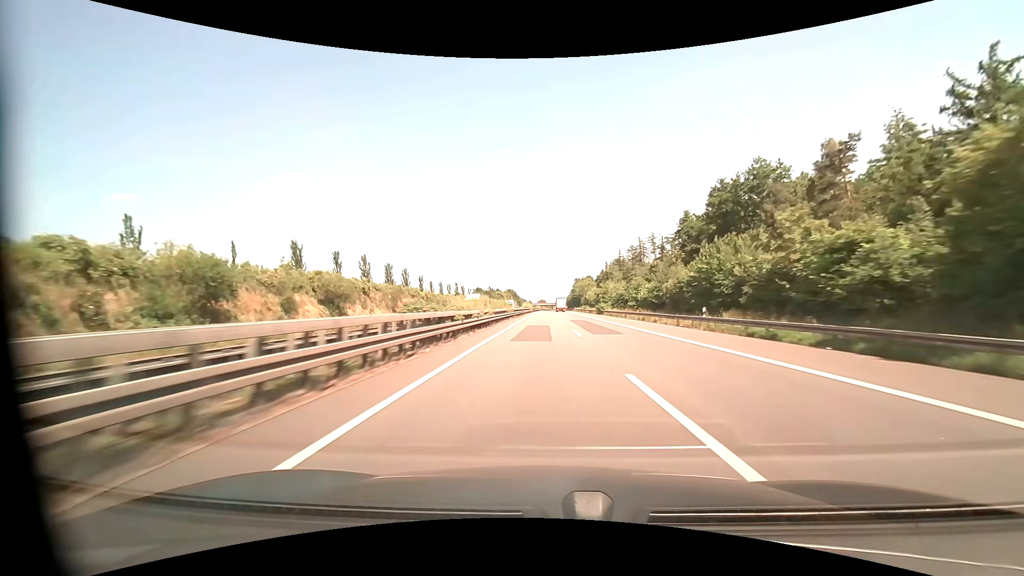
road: motorway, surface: asphalt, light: Day
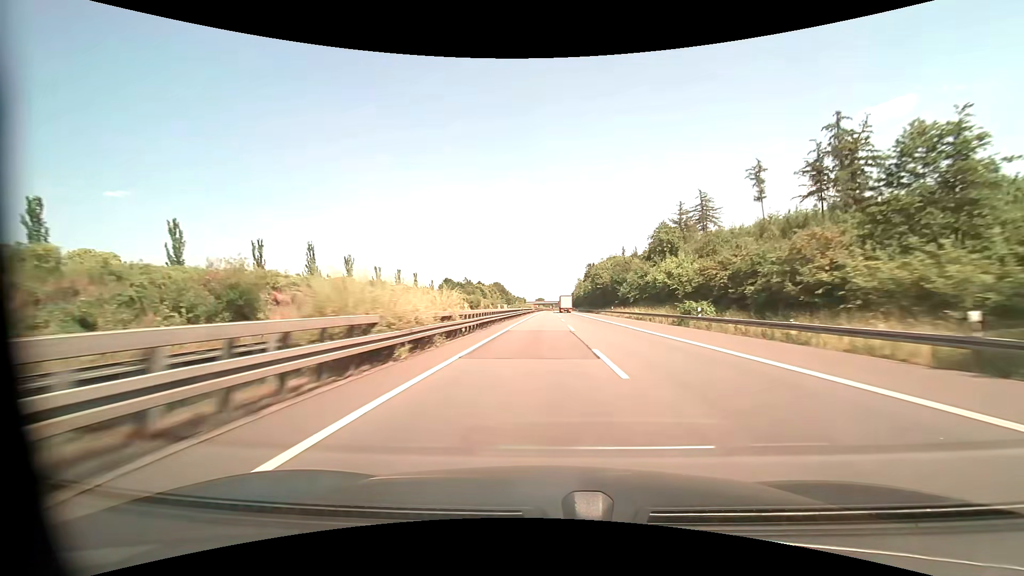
(+0.3, +103.5) m; 0°
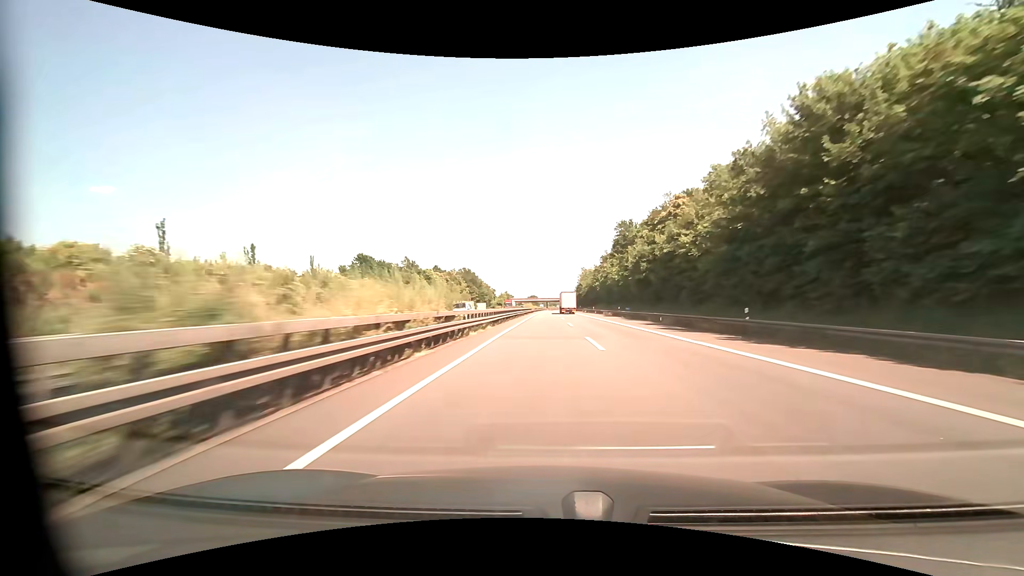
(+0.4, +103.3) m; +1°
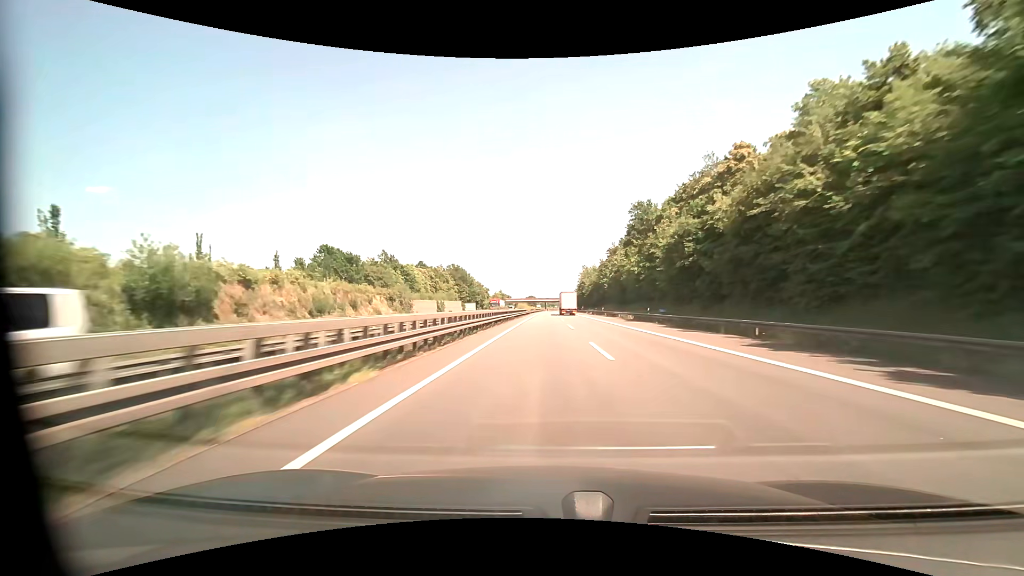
(0.0, +20.7) m; 0°
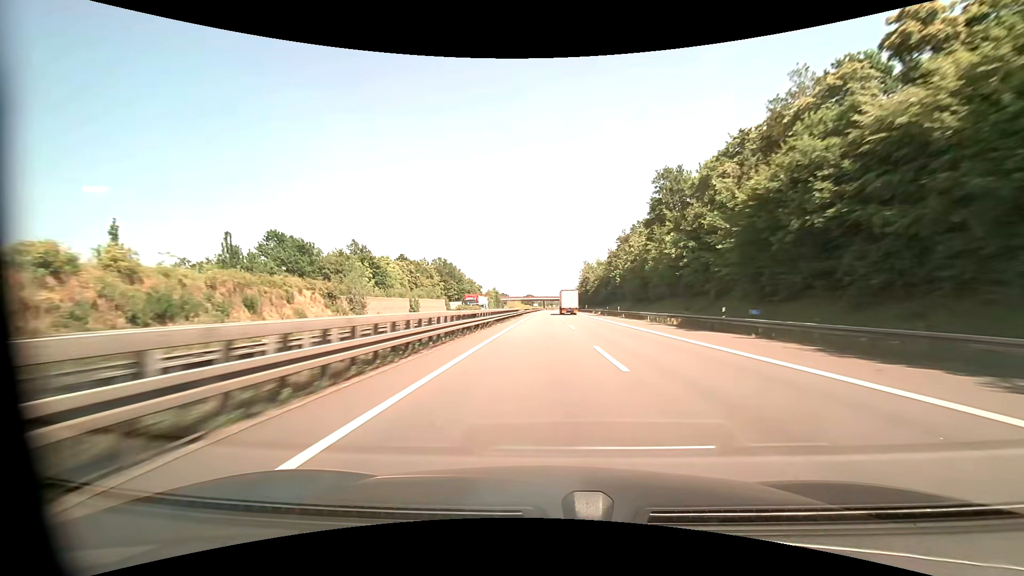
(0.0, +20.7) m; 0°
(0, +10) (0, +20) (0, +30) (0, +40) (0, +50) (0, +60) (0, +70) (0, +80) (0, +90) (0, +100) m
